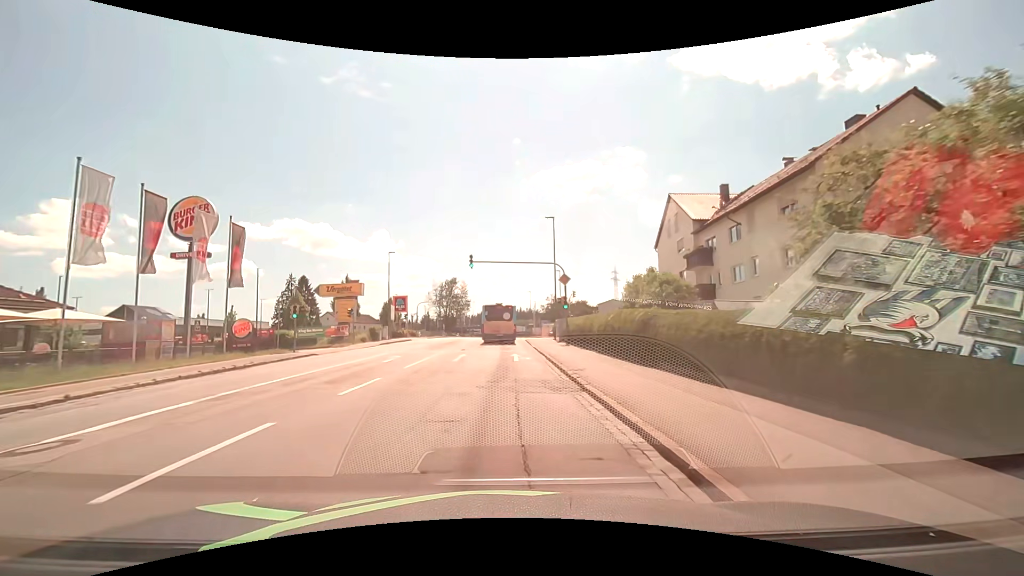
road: tertiary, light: Day
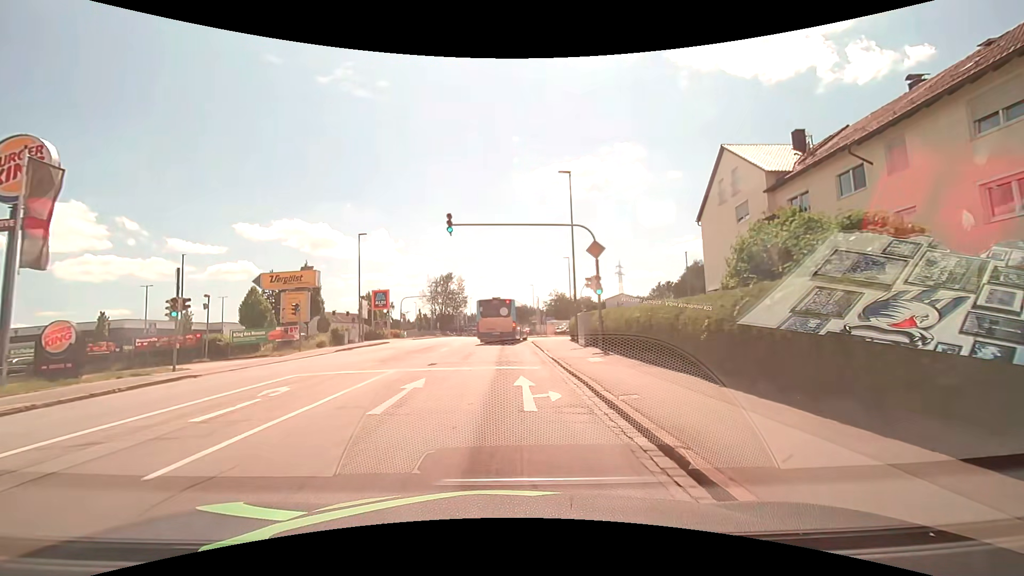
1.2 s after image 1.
(+0.1, +11.5) m; 0°
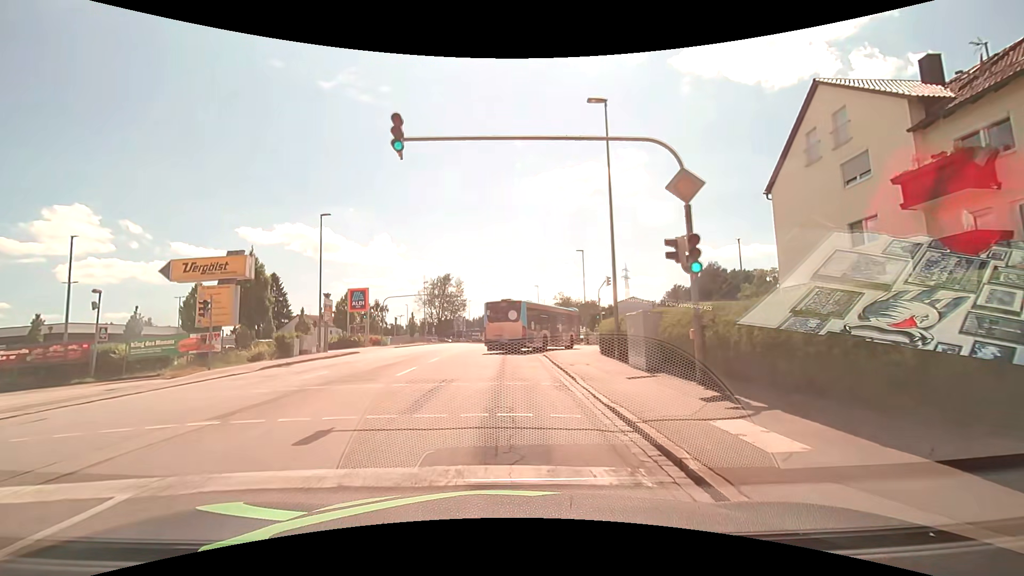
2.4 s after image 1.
(0.0, +10.1) m; 0°
(0, +10) (0, +20) (0, +30) (0, +40) (0, +50) (0, +60) (0, +70) (0, +80) (0, +90) (0, +100) m
